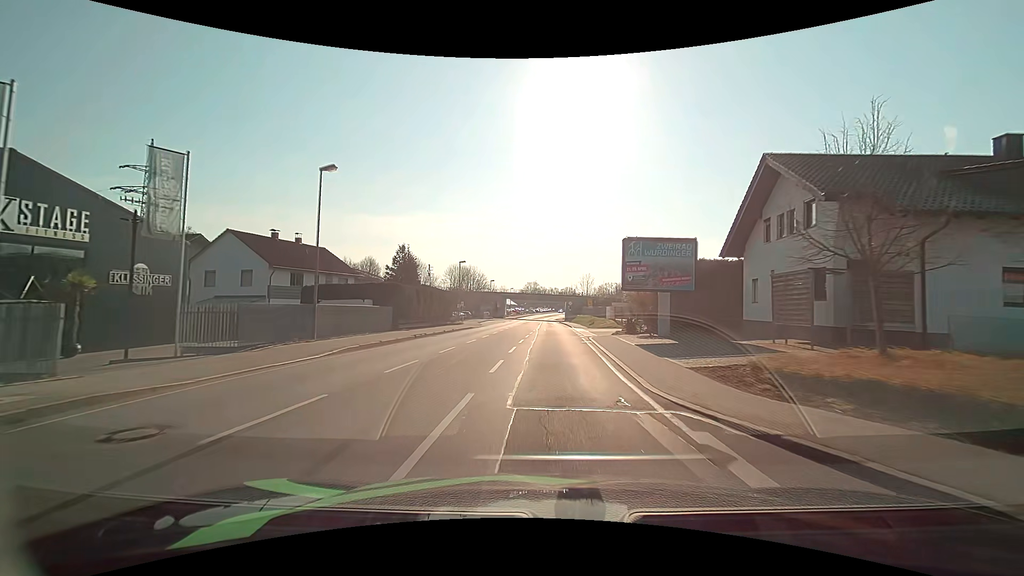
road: primary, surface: asphalt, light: Day
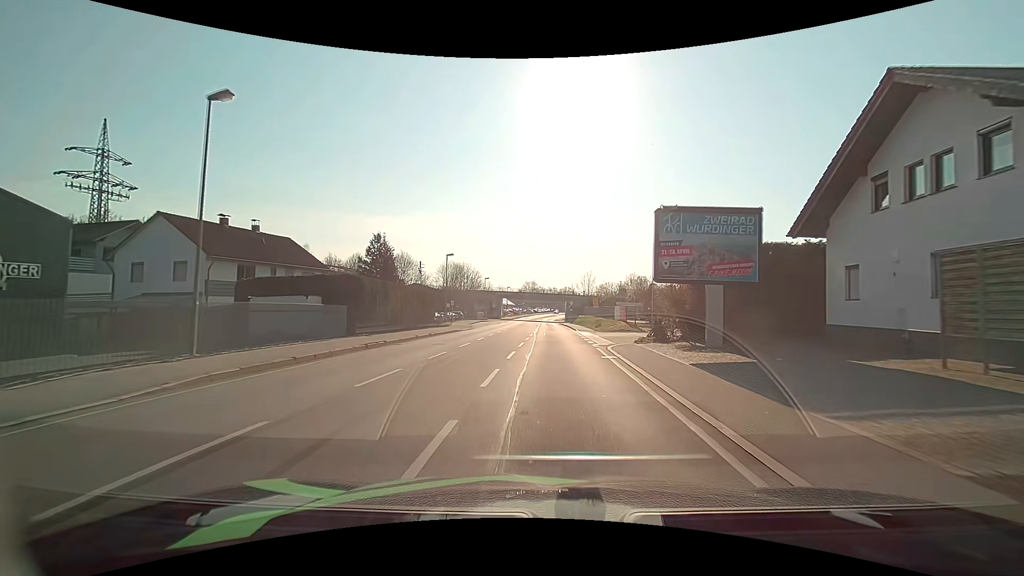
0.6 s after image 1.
(0.0, +7.9) m; 0°
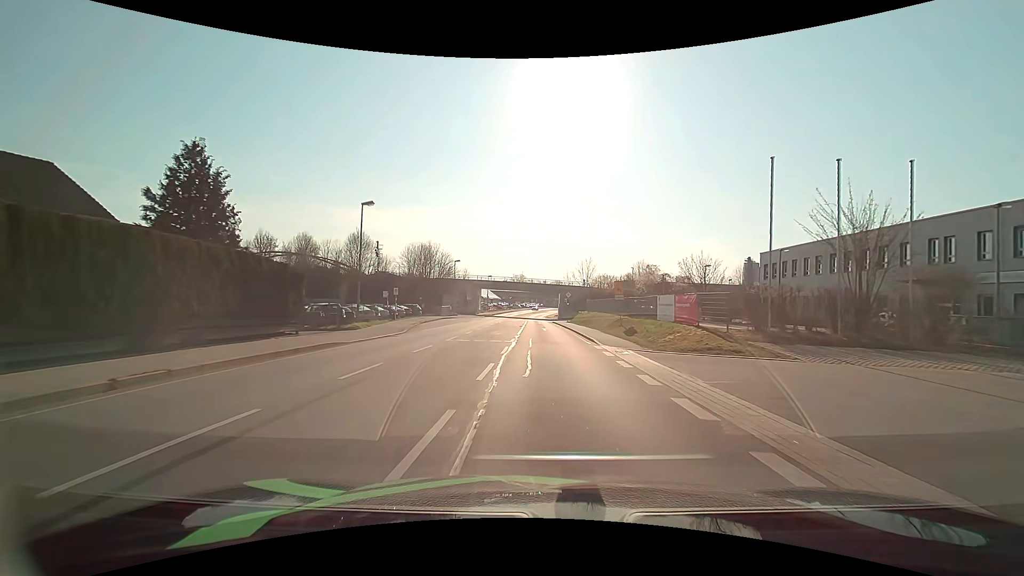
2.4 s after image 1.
(+0.6, +23.7) m; +2°
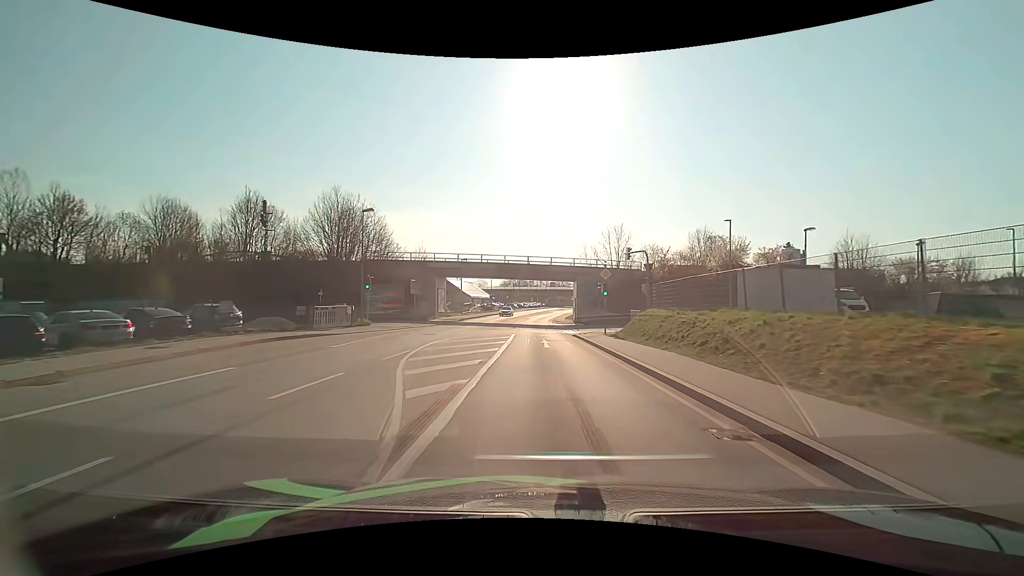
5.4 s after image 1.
(-0.1, +38.6) m; 0°
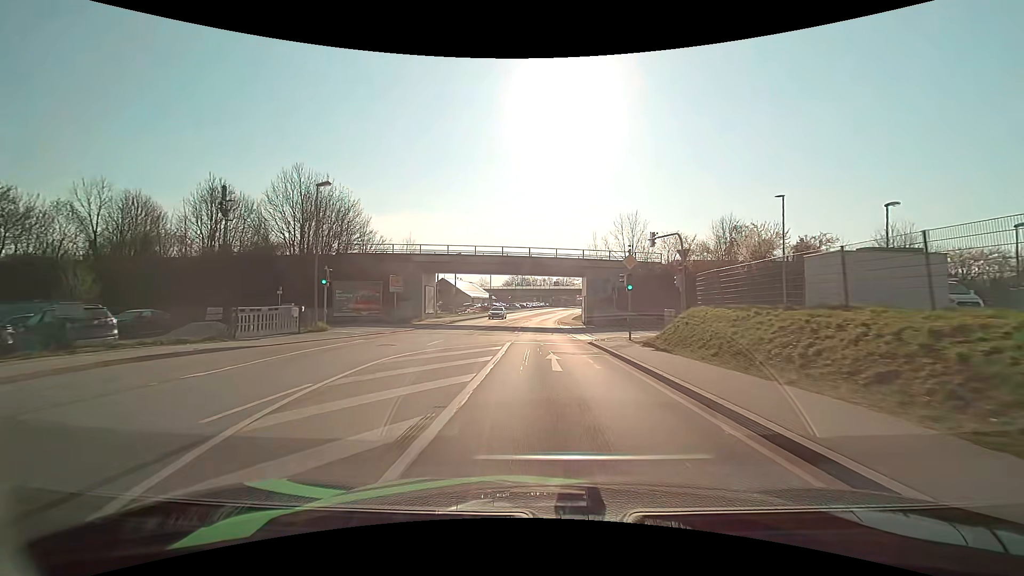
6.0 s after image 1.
(0.0, +7.7) m; 0°
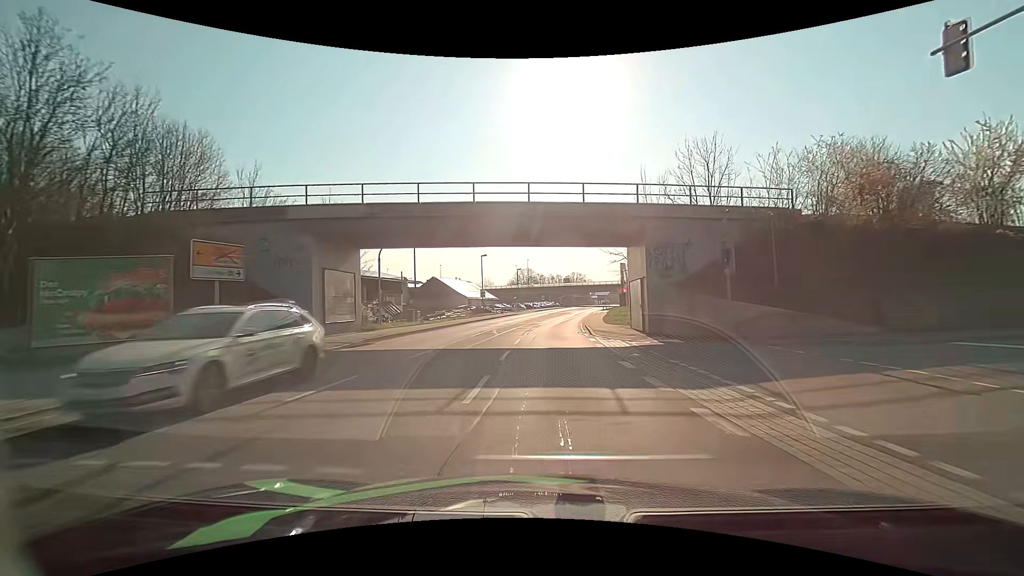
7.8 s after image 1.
(-0.2, +23.9) m; -1°
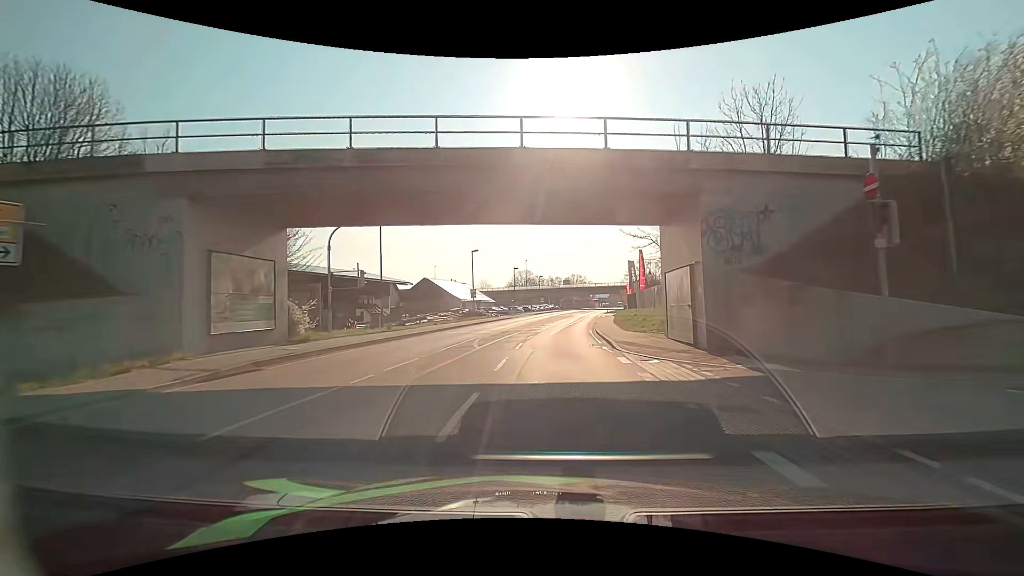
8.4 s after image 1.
(0.0, +8.2) m; +1°
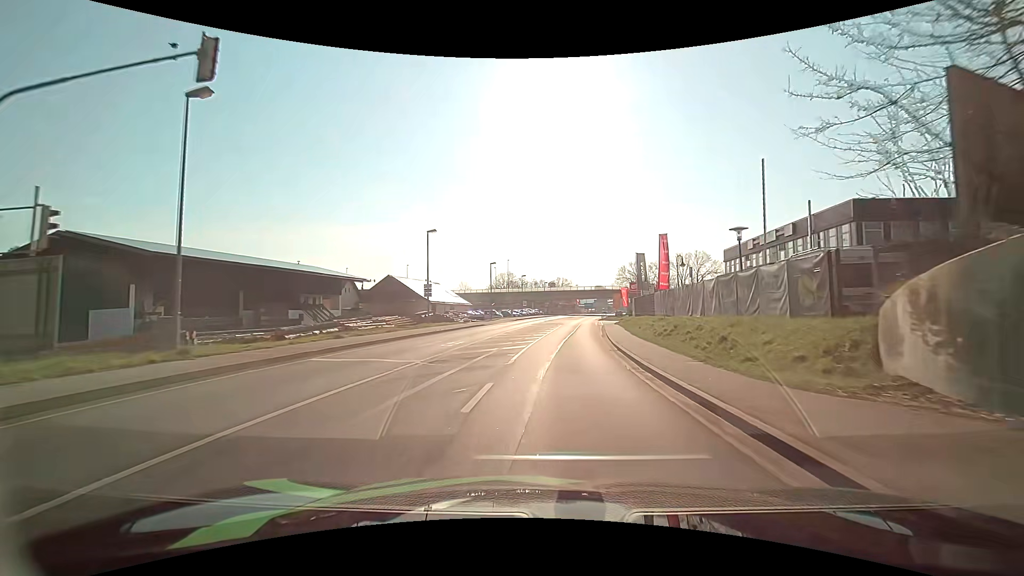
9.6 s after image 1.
(0.0, +16.5) m; +2°
